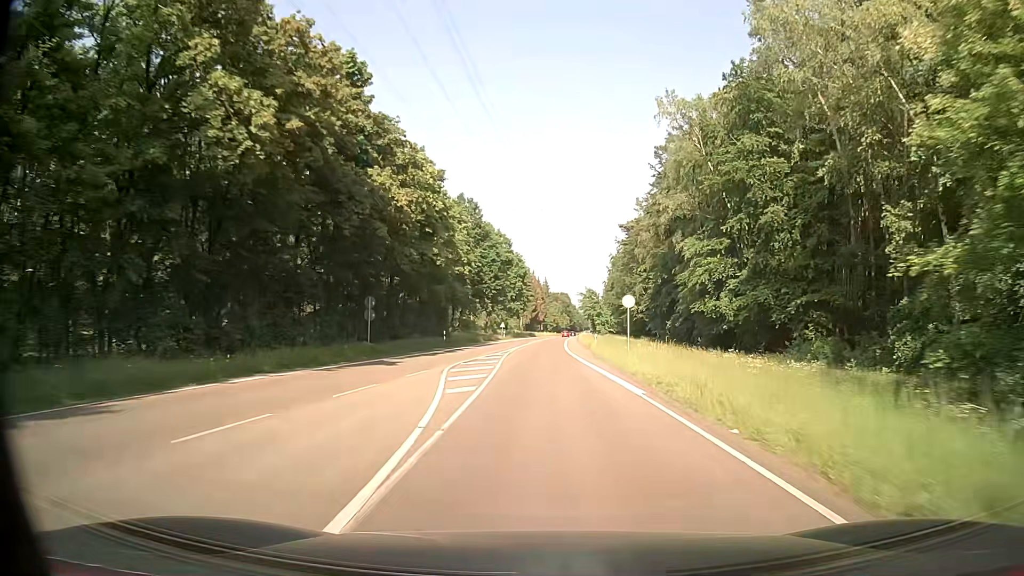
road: secondary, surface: asphalt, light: Day
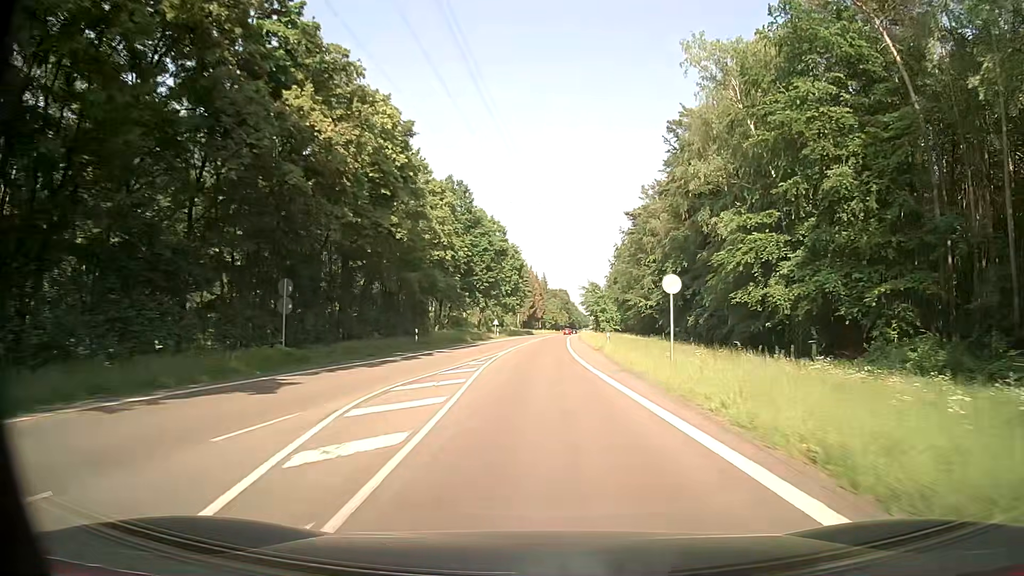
(0.0, +11.2) m; 0°
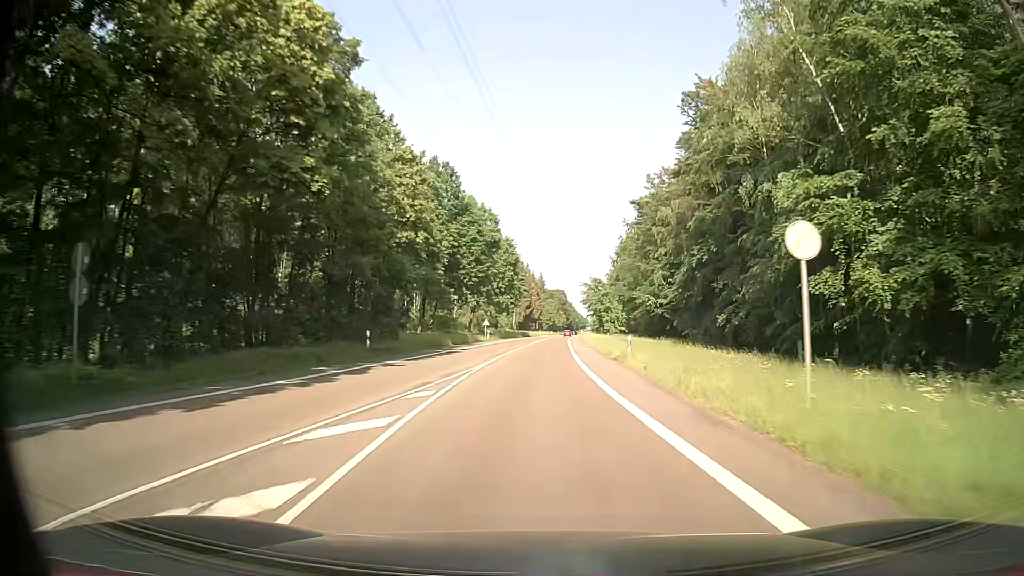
(+0.1, +11.2) m; +1°
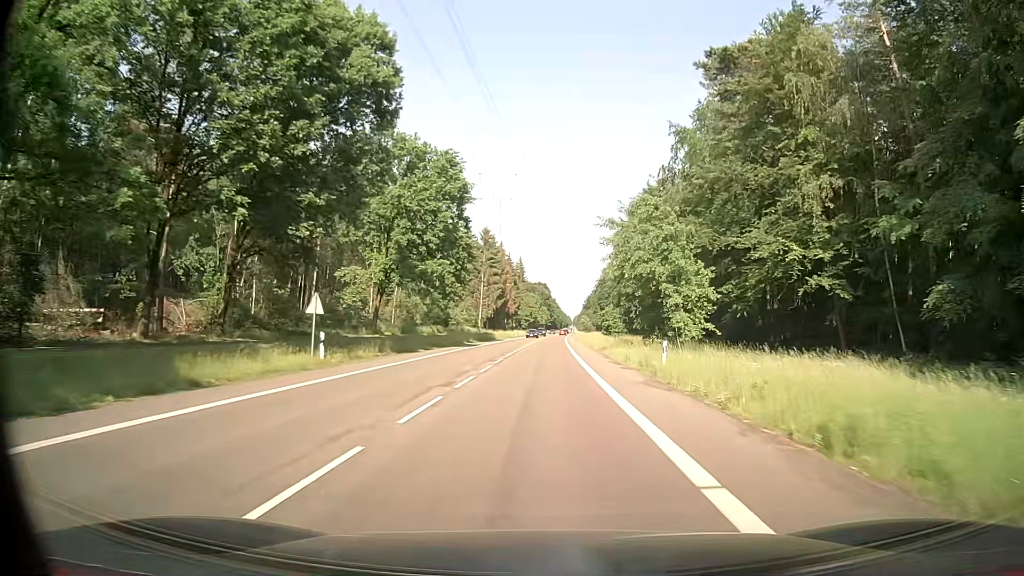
(+0.5, +56.5) m; +1°
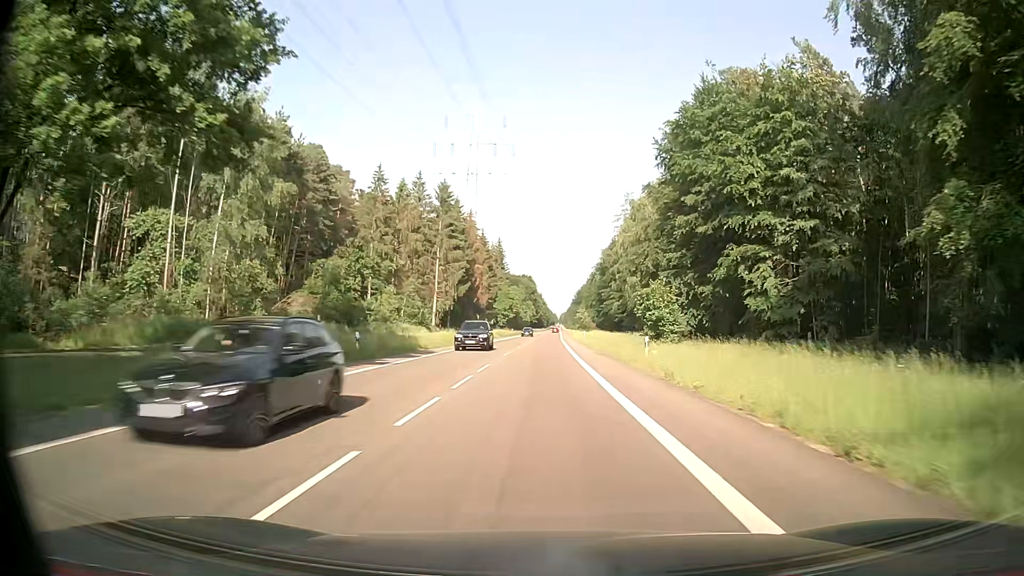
(+0.2, +46.0) m; +1°
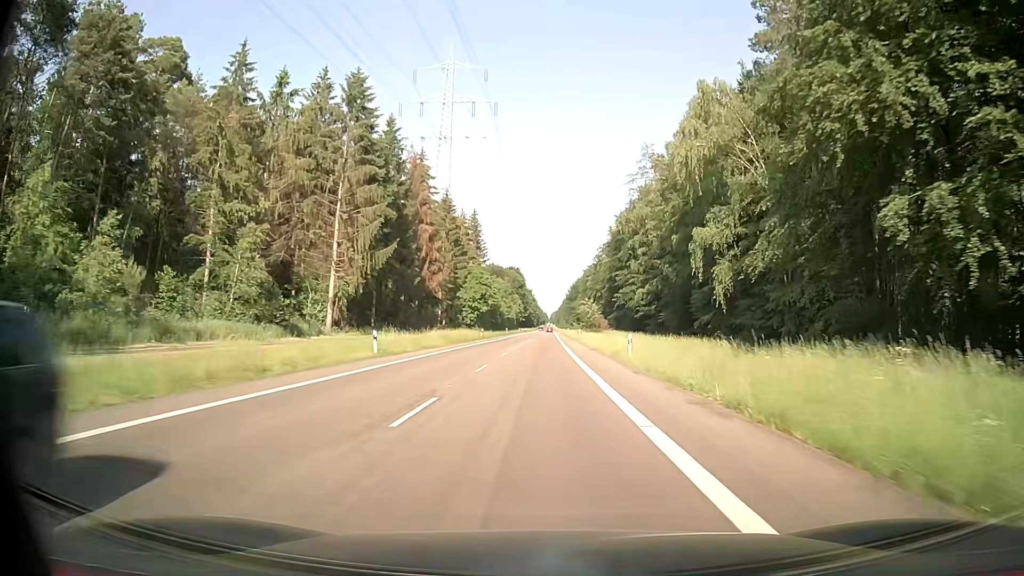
(+0.2, +46.7) m; +1°
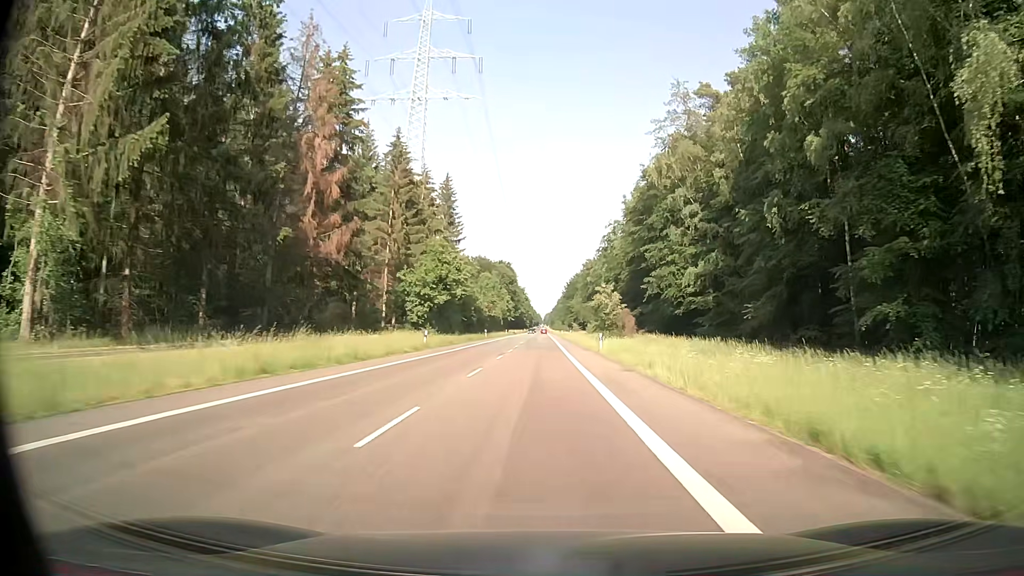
(+0.1, +35.8) m; +1°
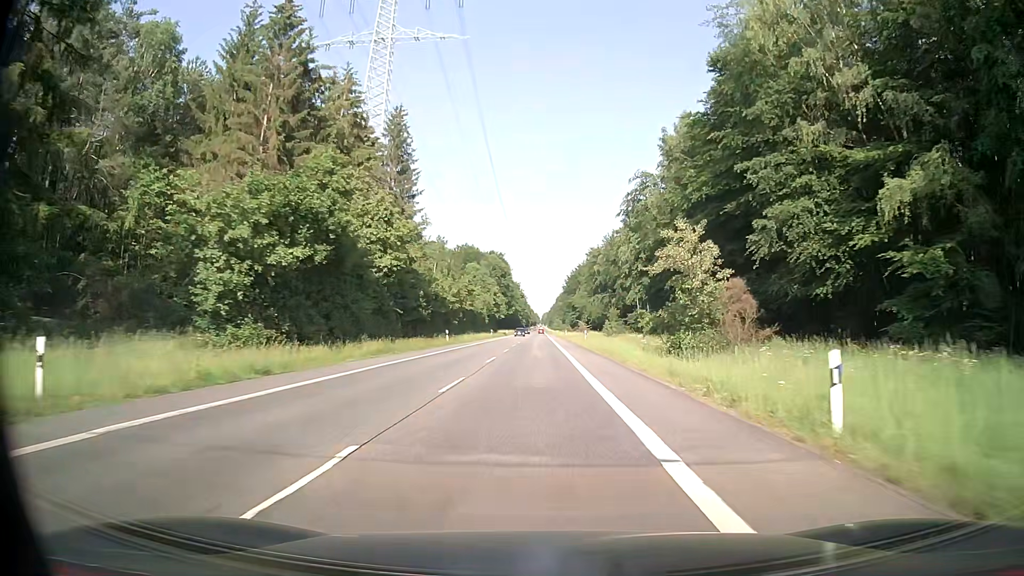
(0.0, +36.5) m; 0°
(0, +10) (0, +20) (0, +30) (0, +40) (0, +50) (0, +60) (0, +70) (0, +80) (0, +90) (0, +100) m
